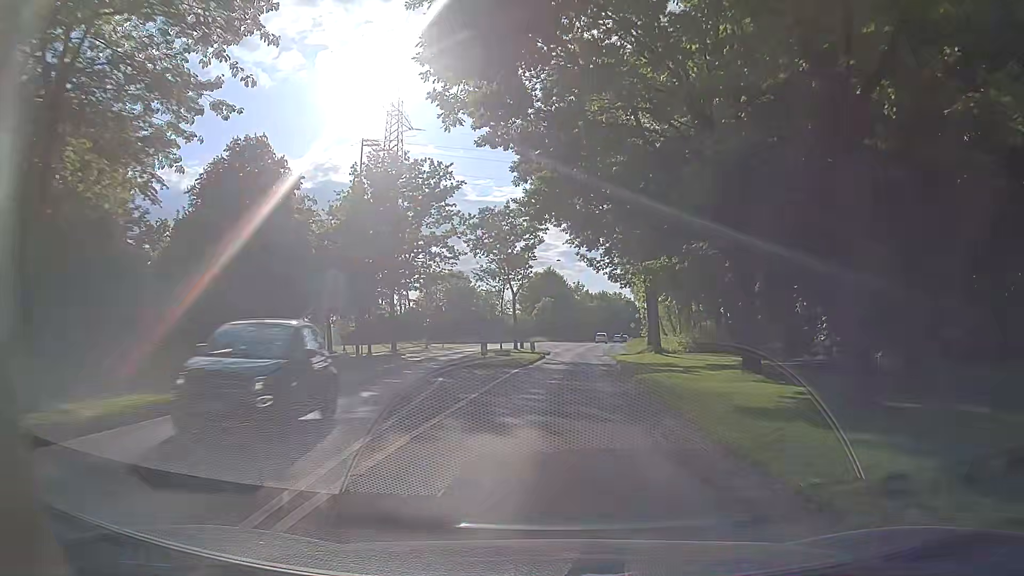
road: secondary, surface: asphalt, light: Day
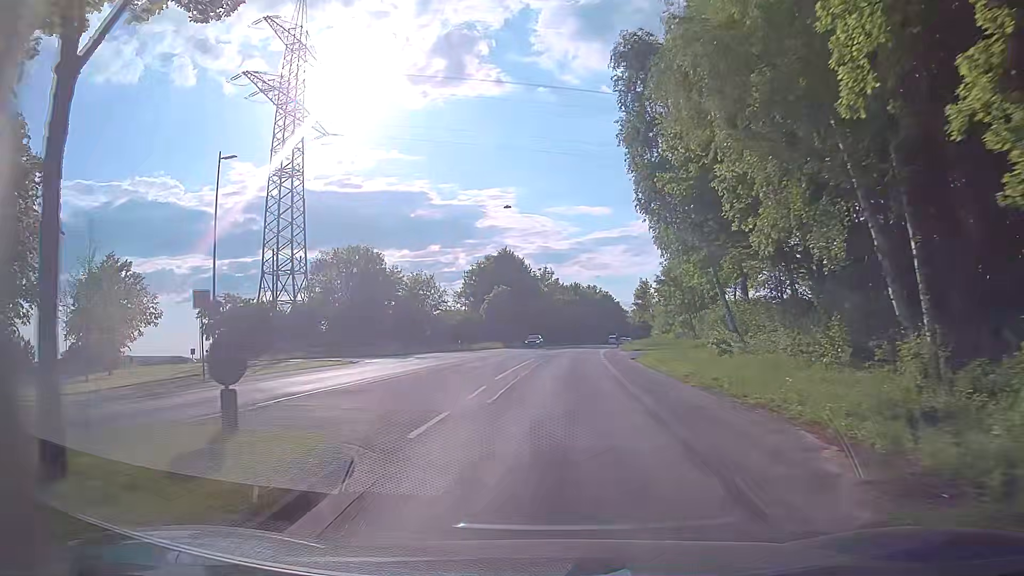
(+1.8, +37.3) m; +4°
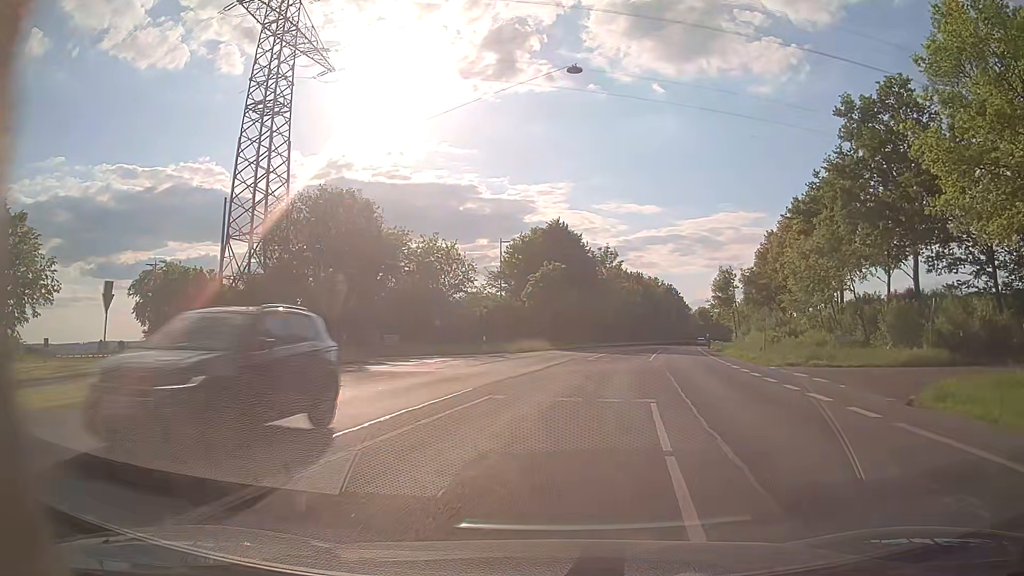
(-2.4, +25.1) m; -7°
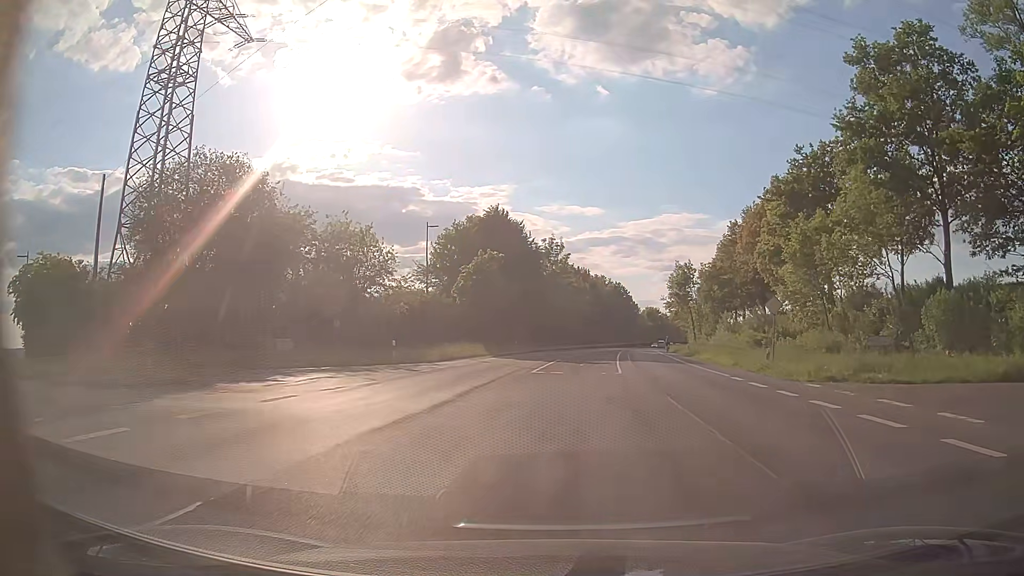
(+0.6, +10.7) m; +6°
